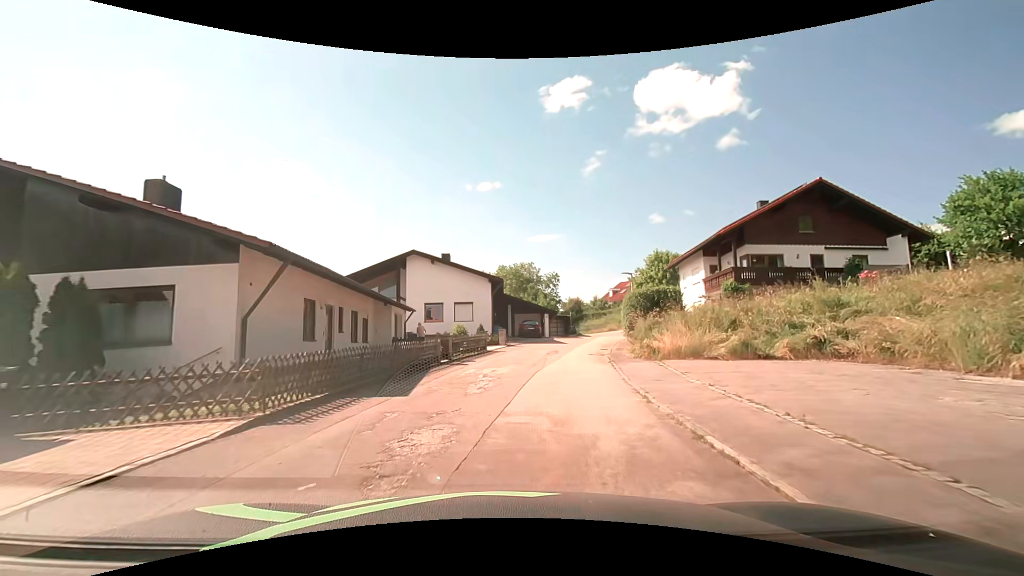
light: Day
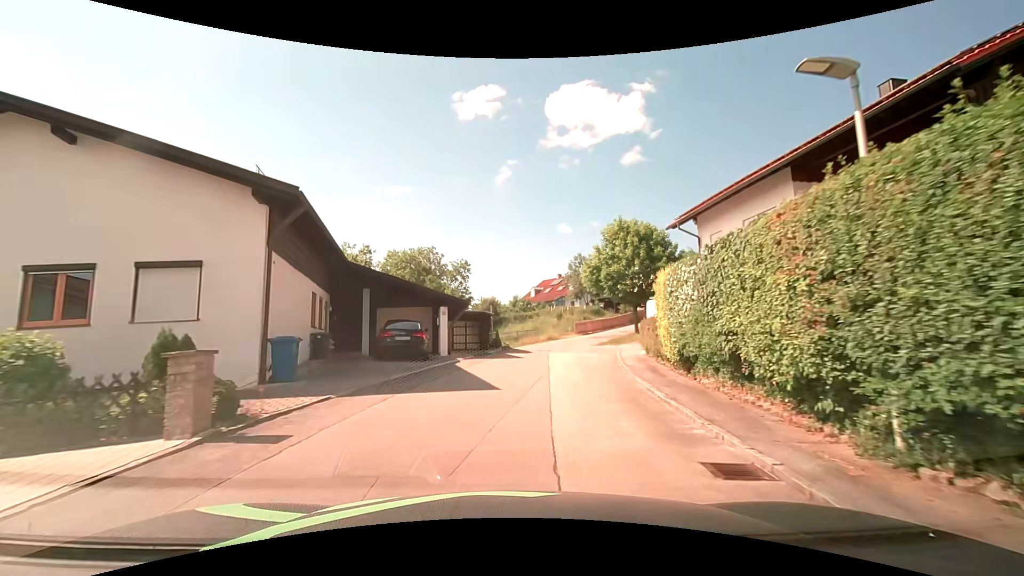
(+2.1, +23.6) m; +11°
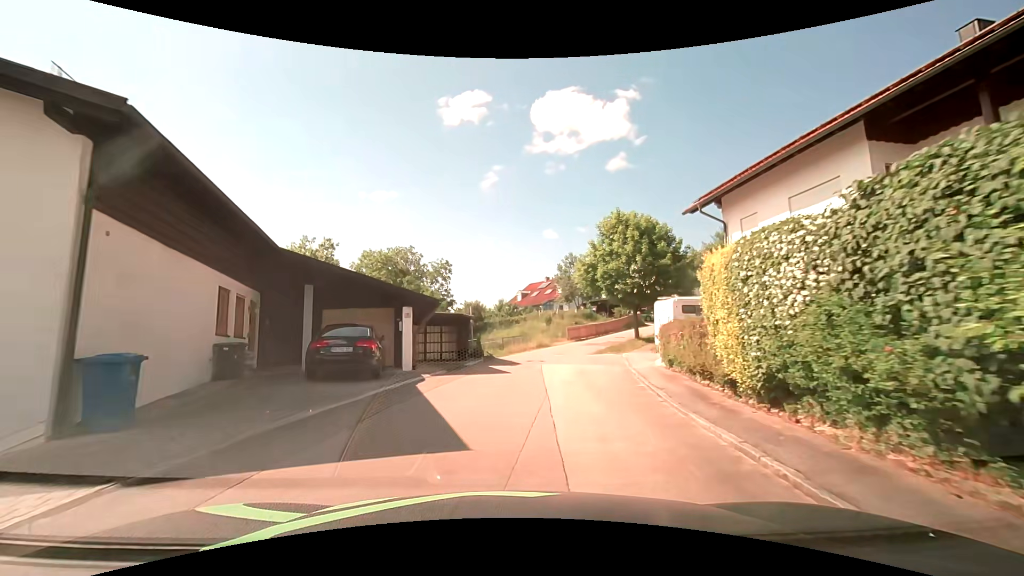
(0.0, +4.7) m; +1°
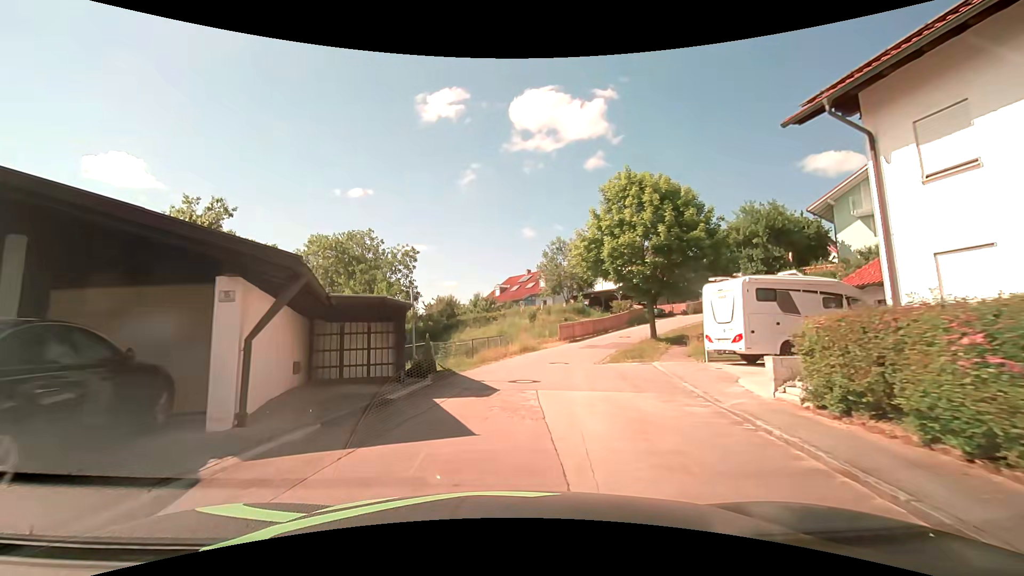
(+0.2, +9.4) m; +2°
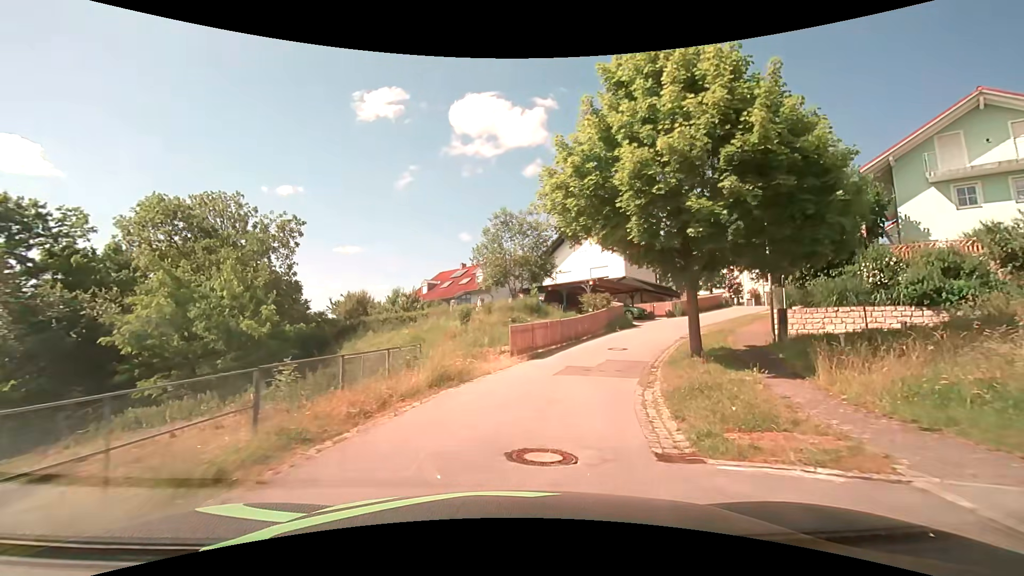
(+0.7, +13.9) m; +7°
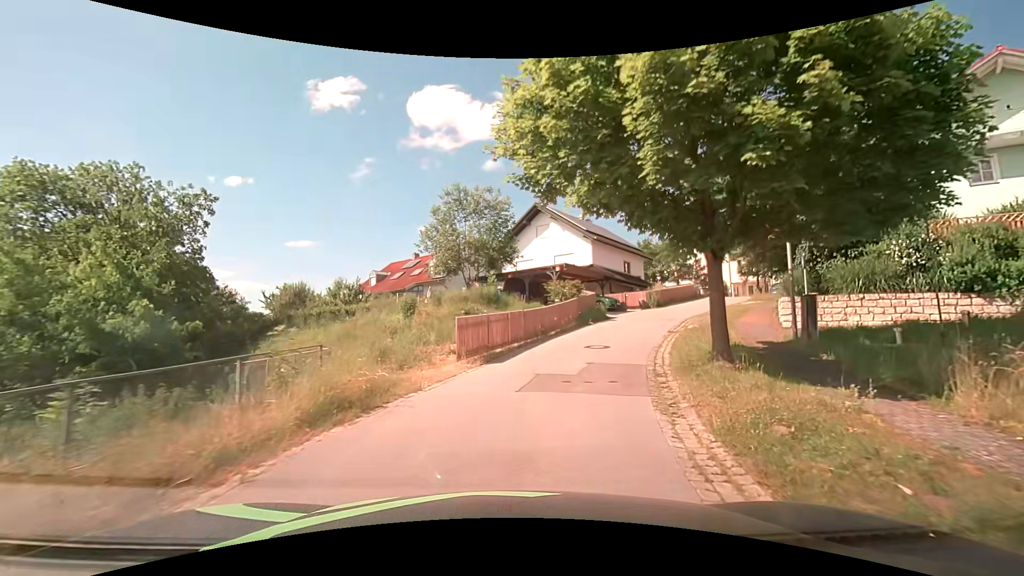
(+0.2, +4.6) m; +4°
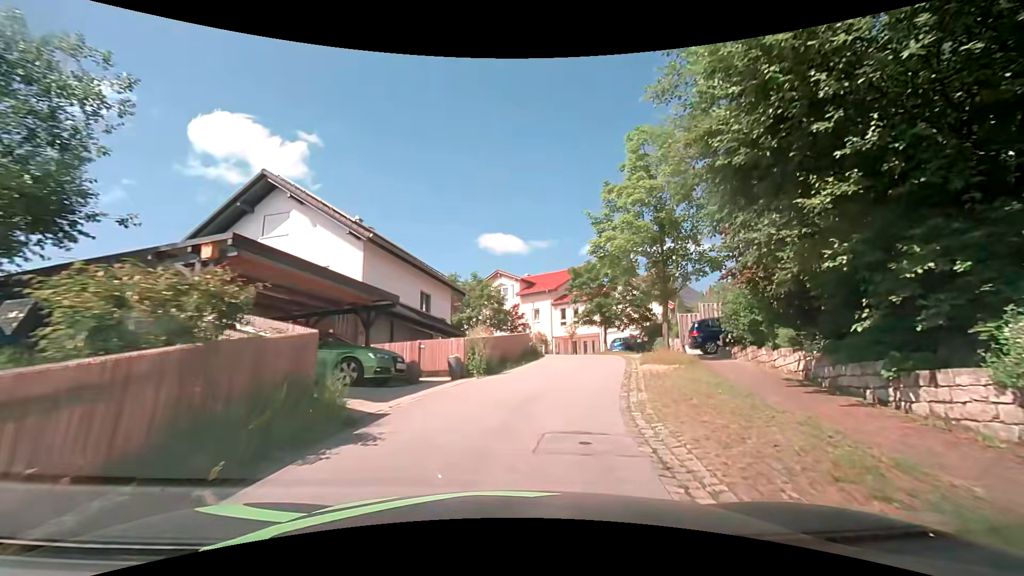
(+3.7, +18.1) m; +23°
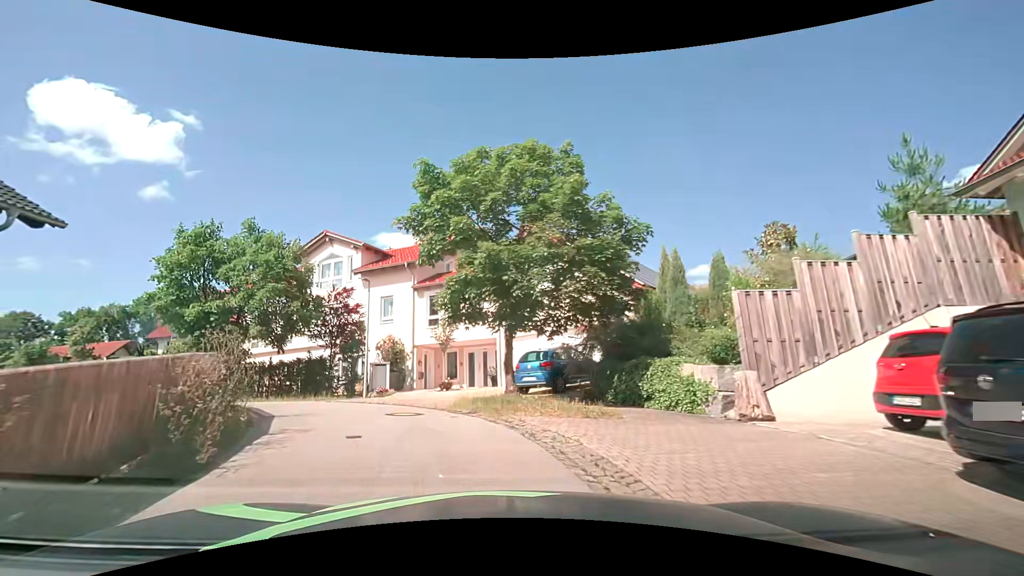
(+4.0, +20.9) m; +14°
(-1, +10) (-7, +18) (-16, +22) (-26, +24) (-36, +25) (-46, +27) (-56, +28) (-66, +30) (-75, +33) (-84, +37) m
